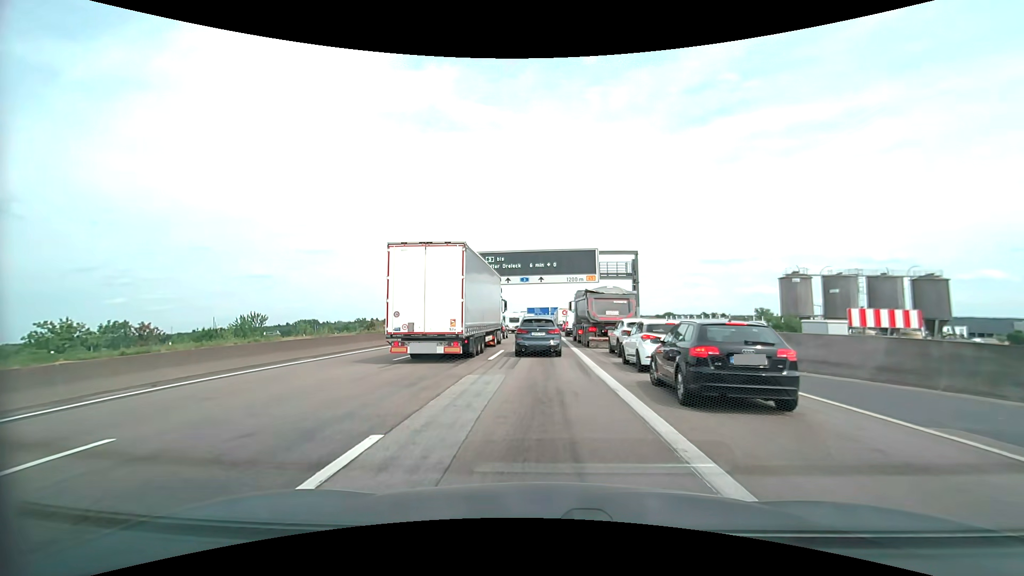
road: motorway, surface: asphalt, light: Day
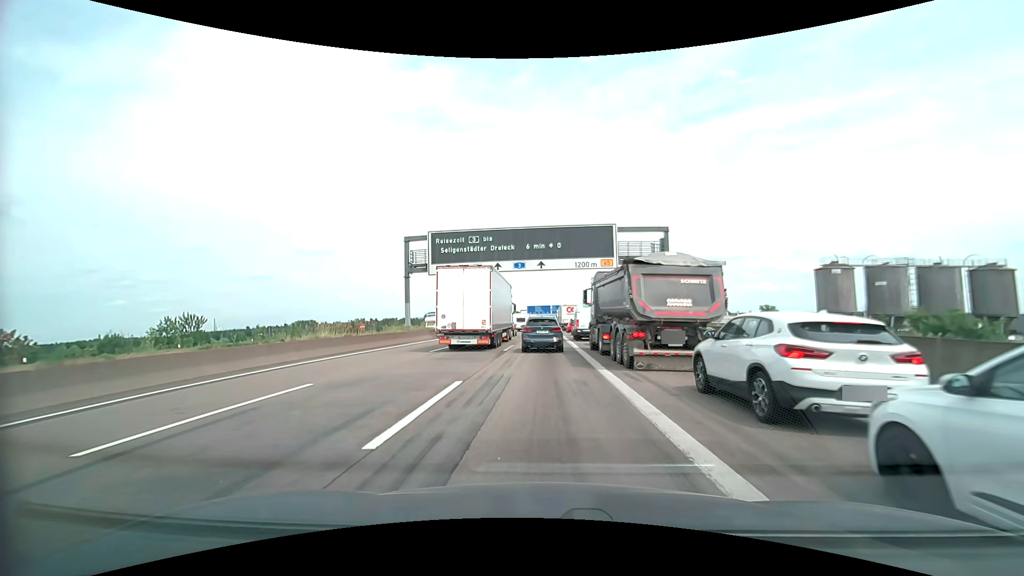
(-0.1, +12.9) m; -1°
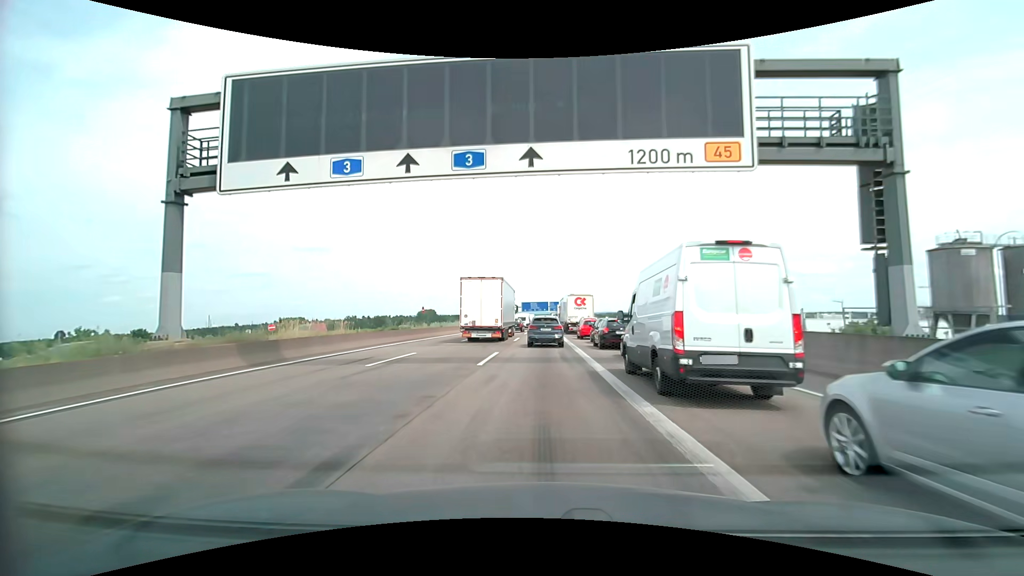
(+0.1, +26.5) m; +1°
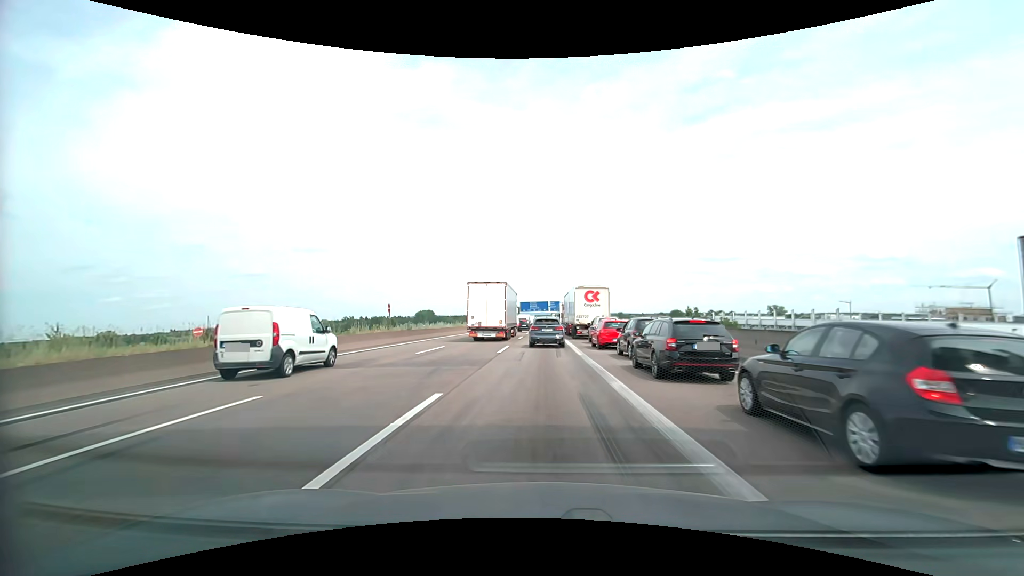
(-0.2, +11.8) m; -1°
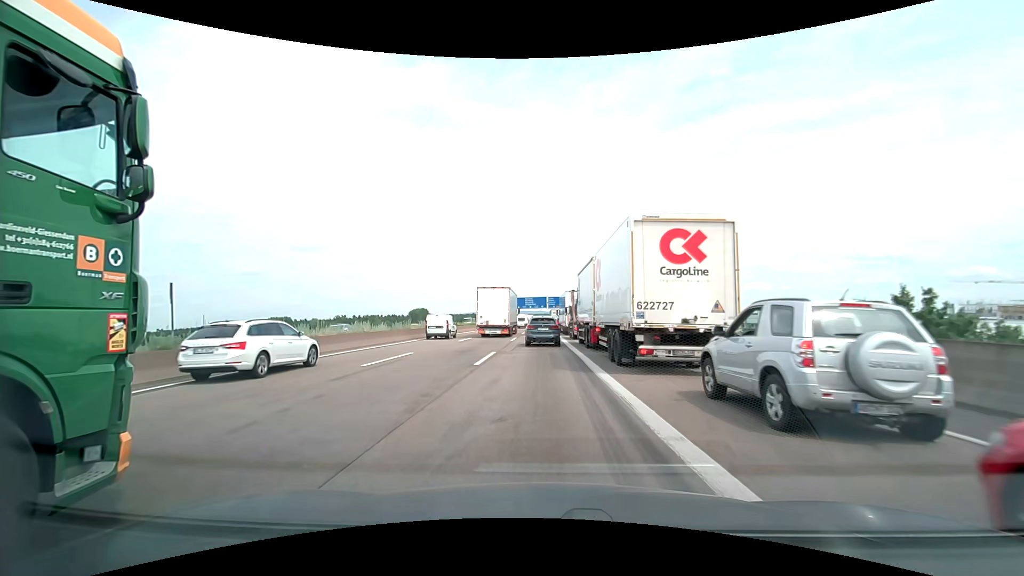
(+0.2, +24.3) m; 0°
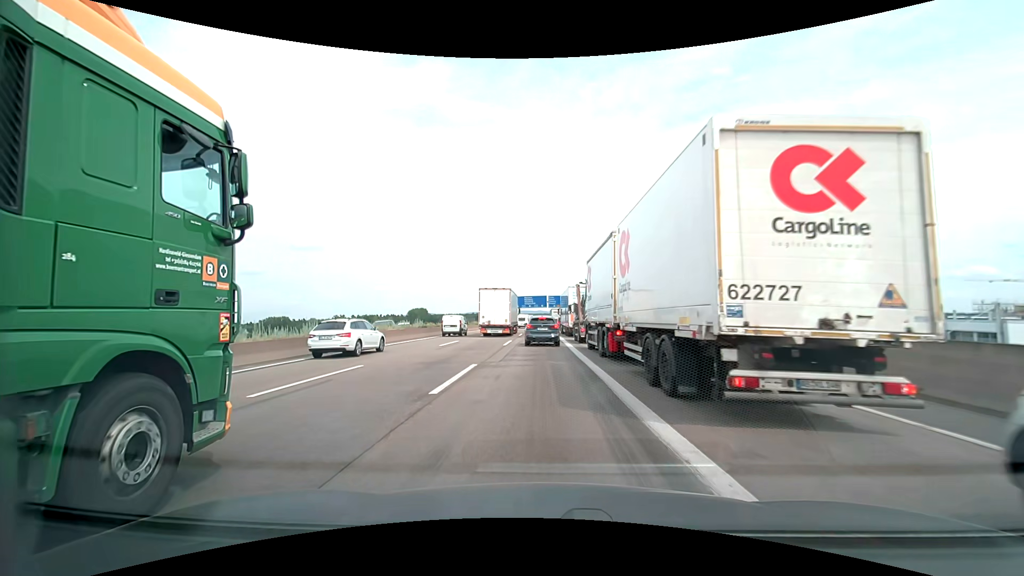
(0.0, +6.0) m; 0°
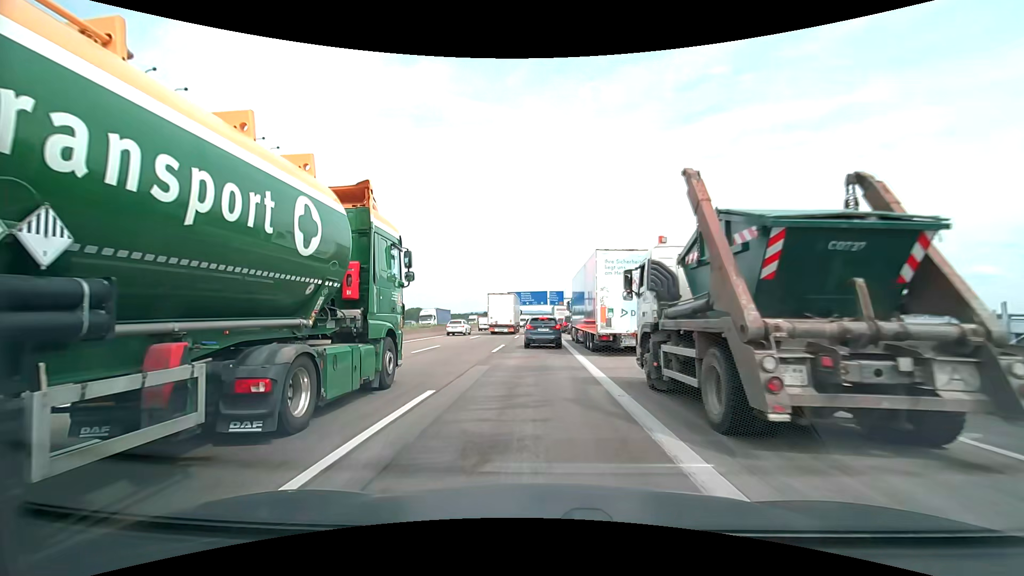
(-0.2, +23.7) m; 0°
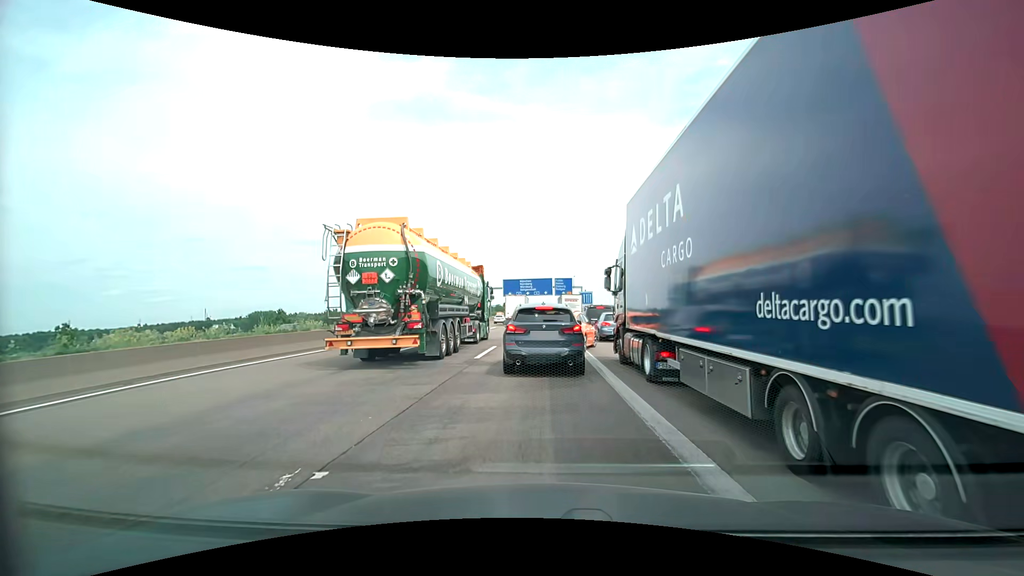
(-0.3, +23.5) m; 0°
